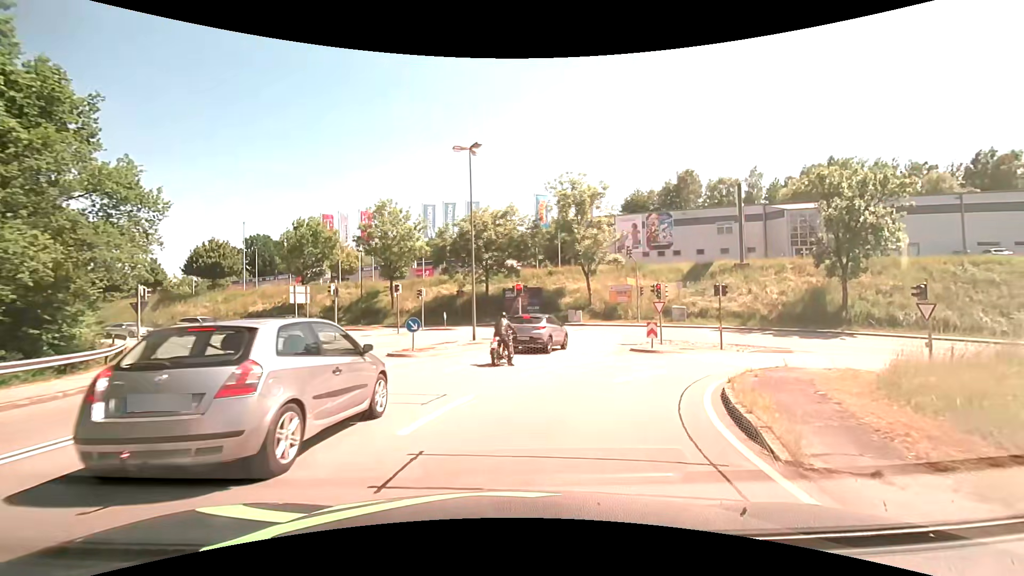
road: primary_link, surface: asphalt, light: Day
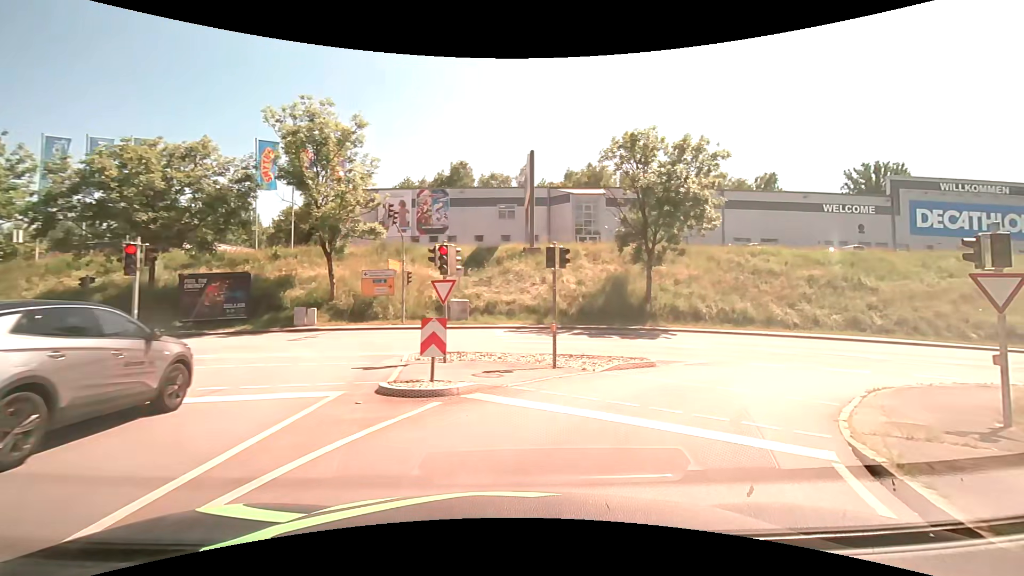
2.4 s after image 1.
(+2.8, +14.2) m; +26°
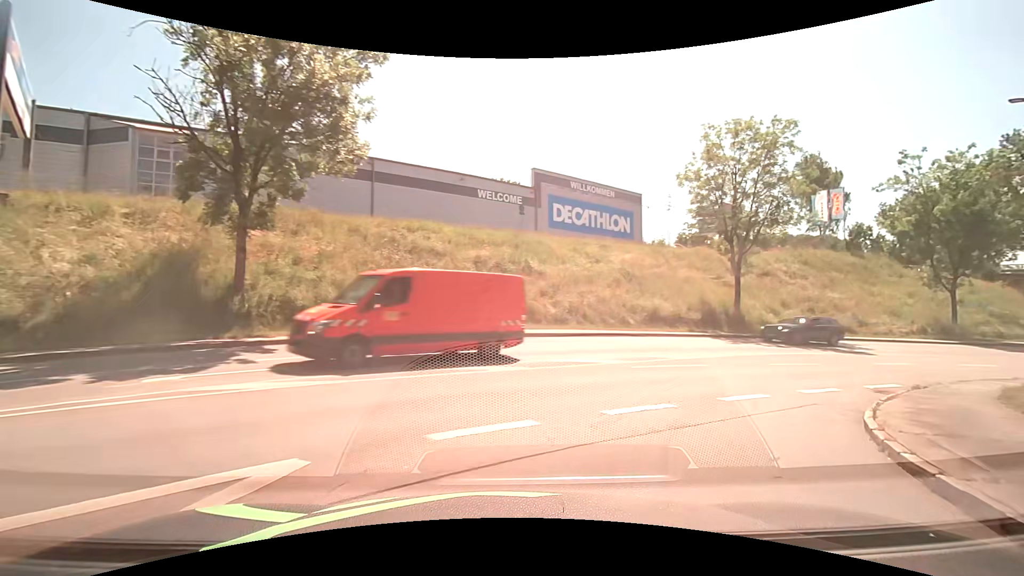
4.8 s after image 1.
(+4.5, +13.7) m; +38°
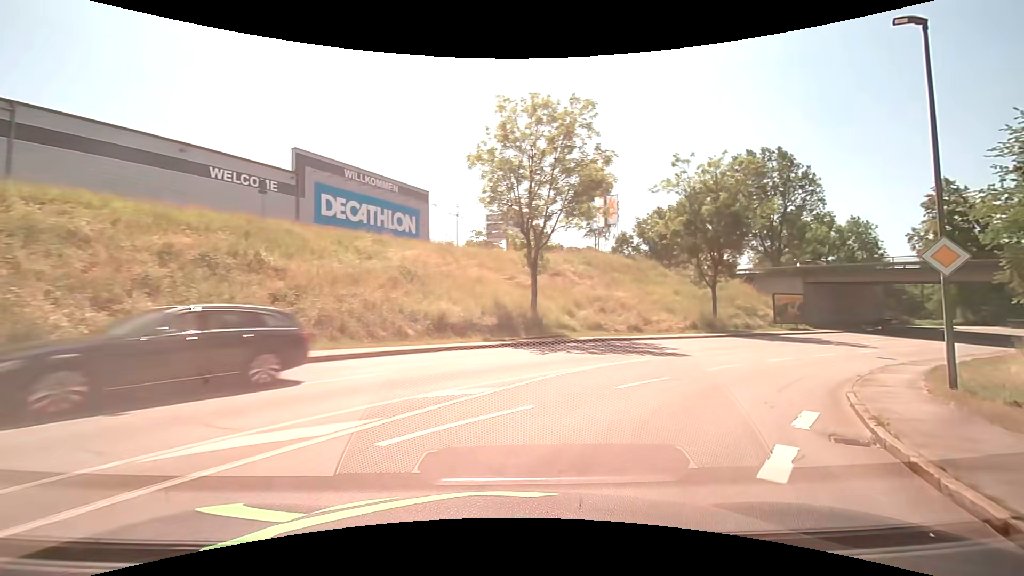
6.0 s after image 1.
(+1.7, +7.9) m; +24°
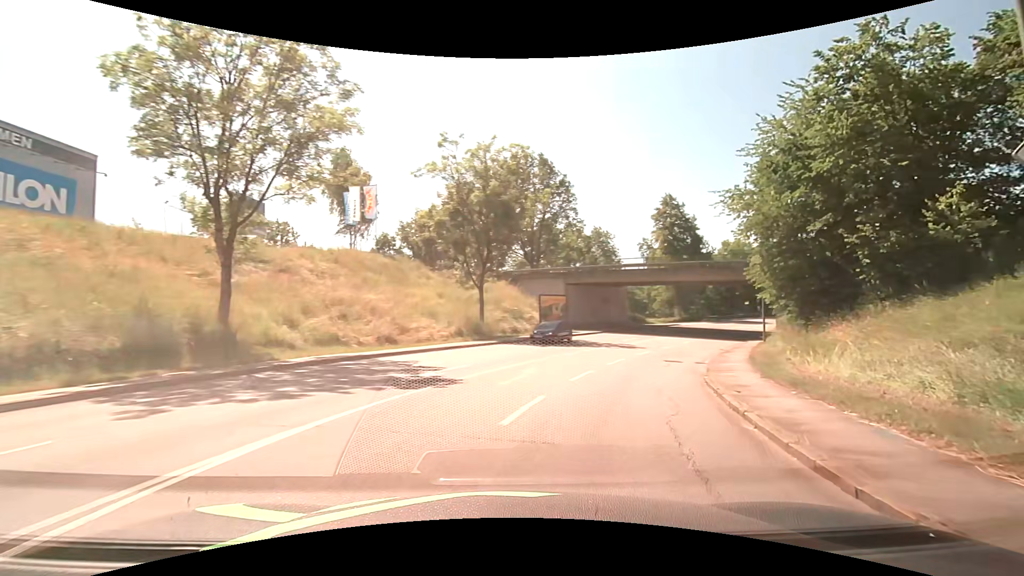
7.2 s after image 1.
(+1.9, +8.8) m; +26°
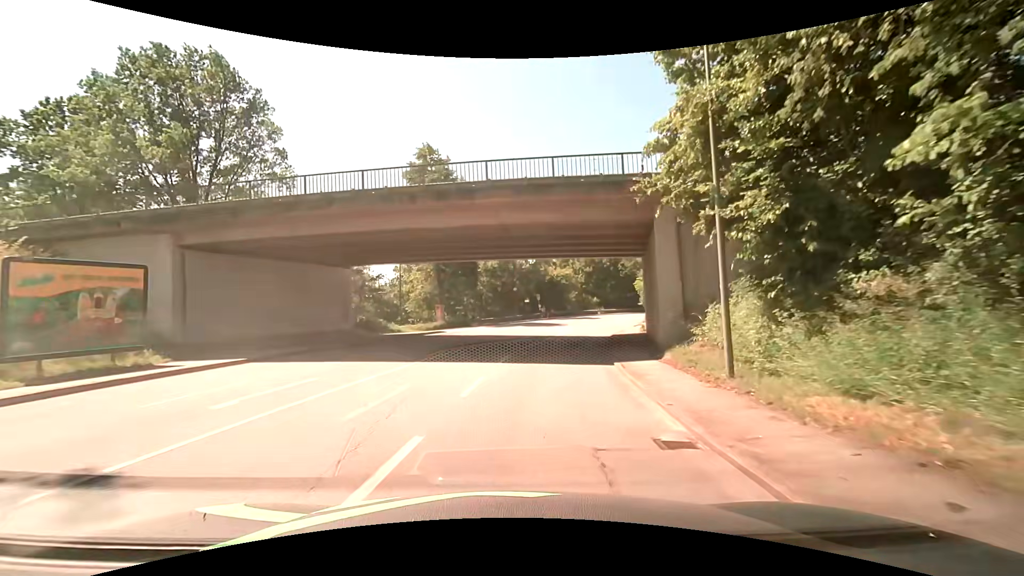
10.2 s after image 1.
(+8.4, +26.6) m; +28°
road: tertiary
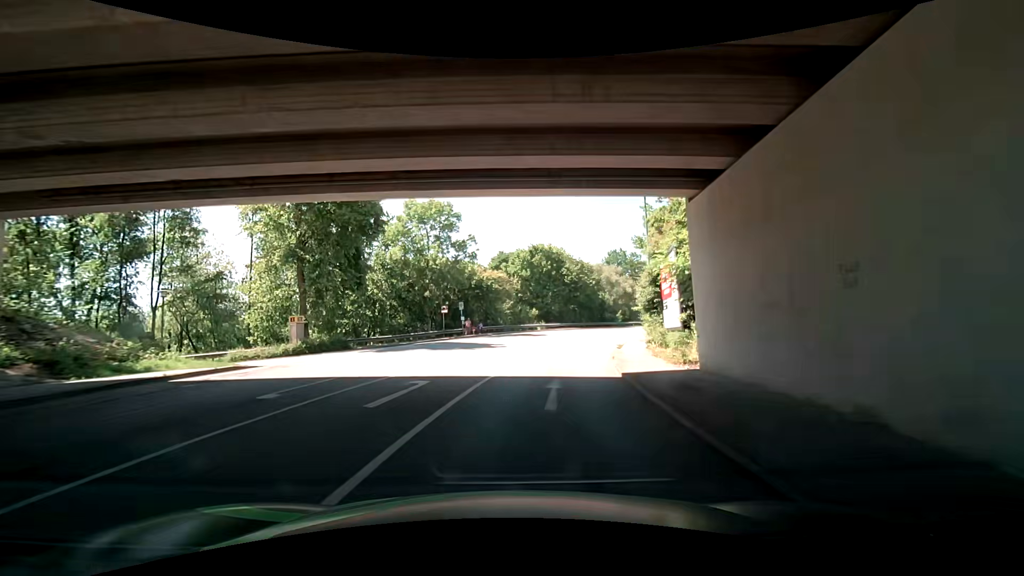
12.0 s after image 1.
(+1.1, +18.0) m; +8°
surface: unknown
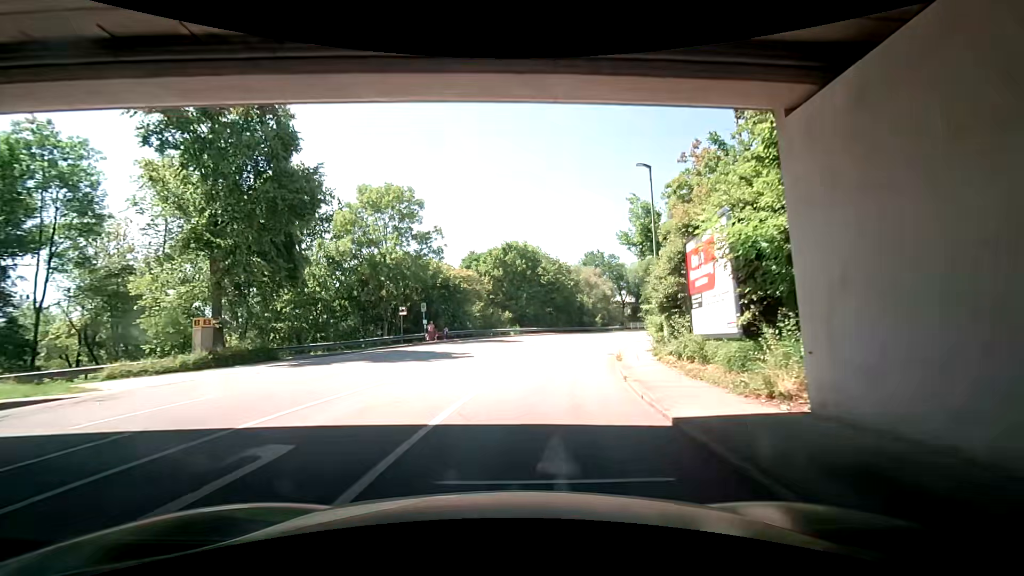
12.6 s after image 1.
(+0.1, +6.1) m; +4°
